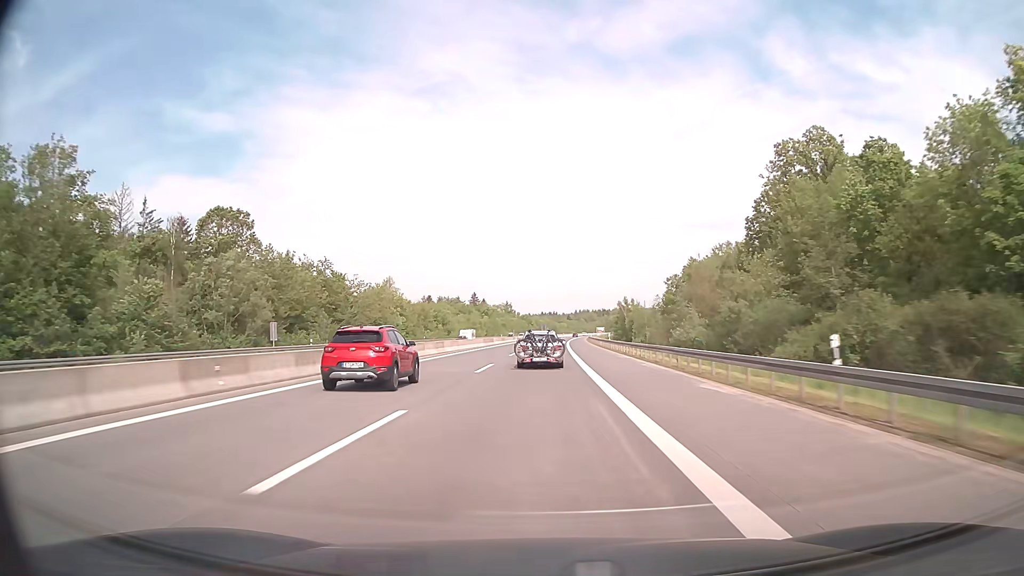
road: motorway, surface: asphalt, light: Day
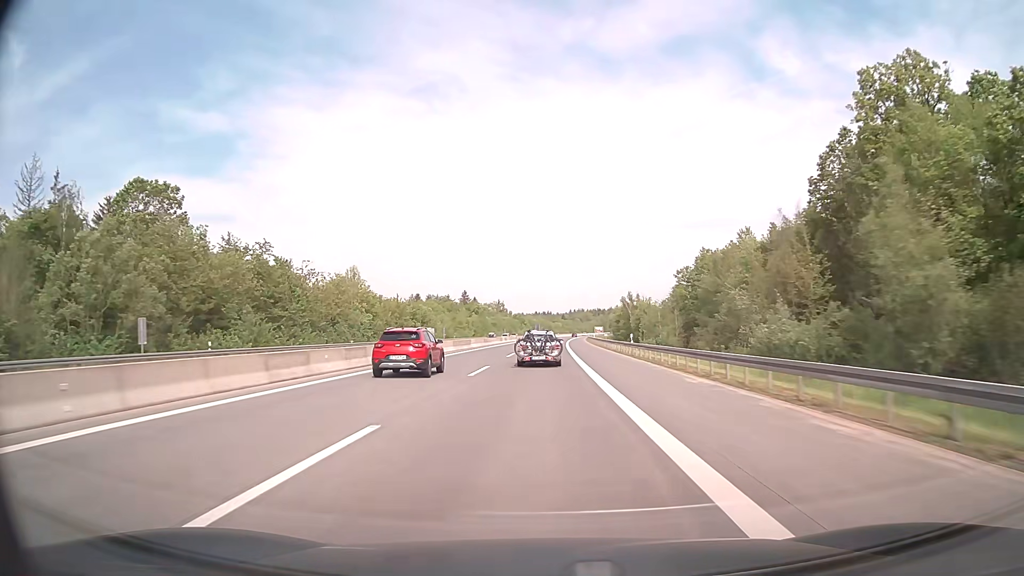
(+0.1, +19.8) m; +1°
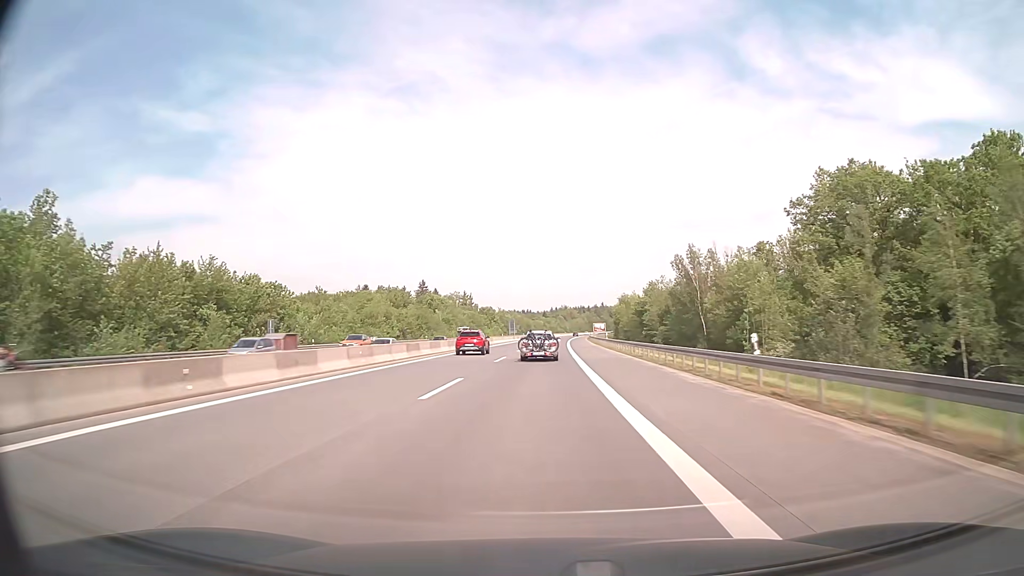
(+1.3, +79.5) m; +2°
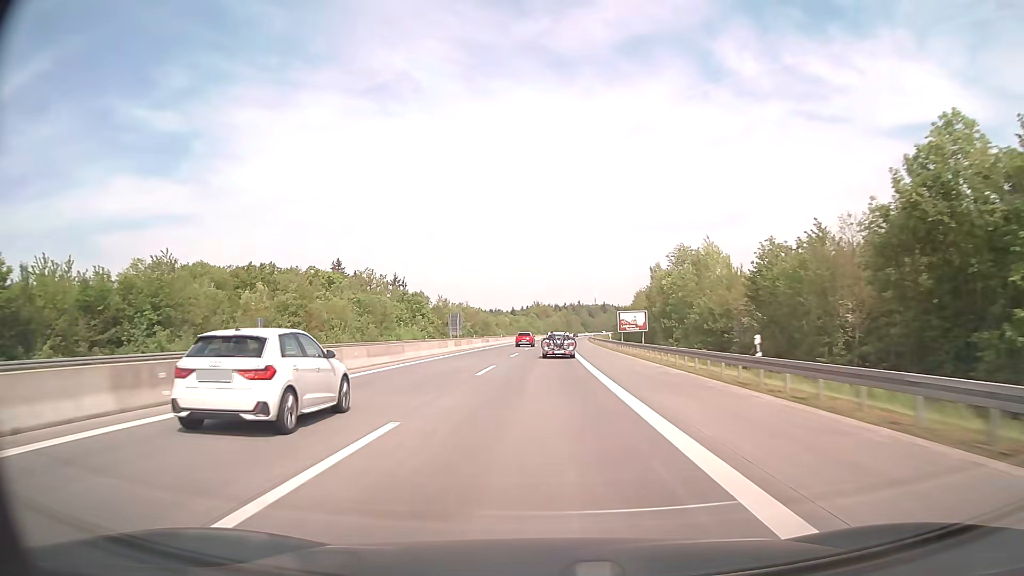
(+1.7, +99.4) m; +2°
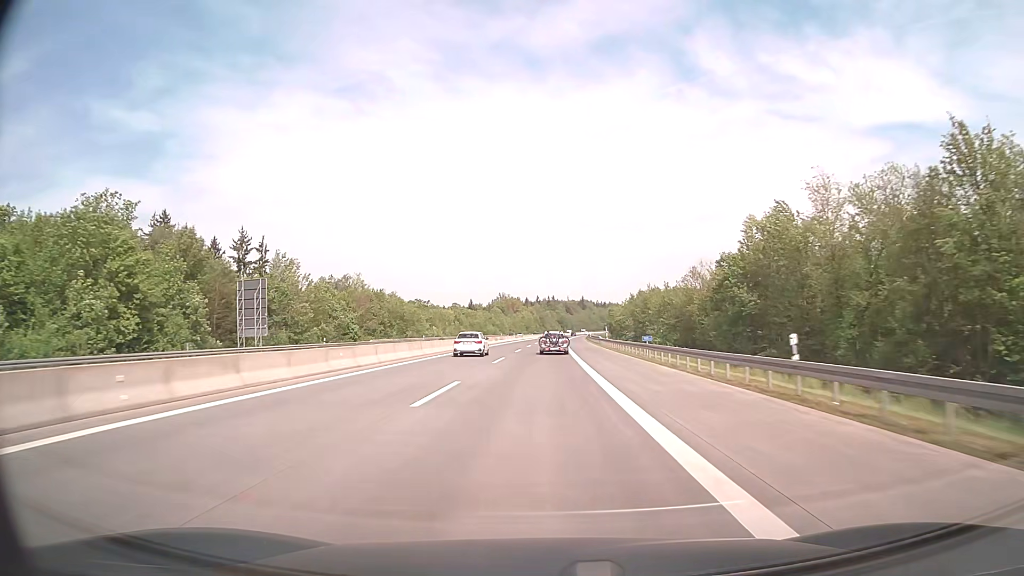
(+2.1, +99.2) m; +2°
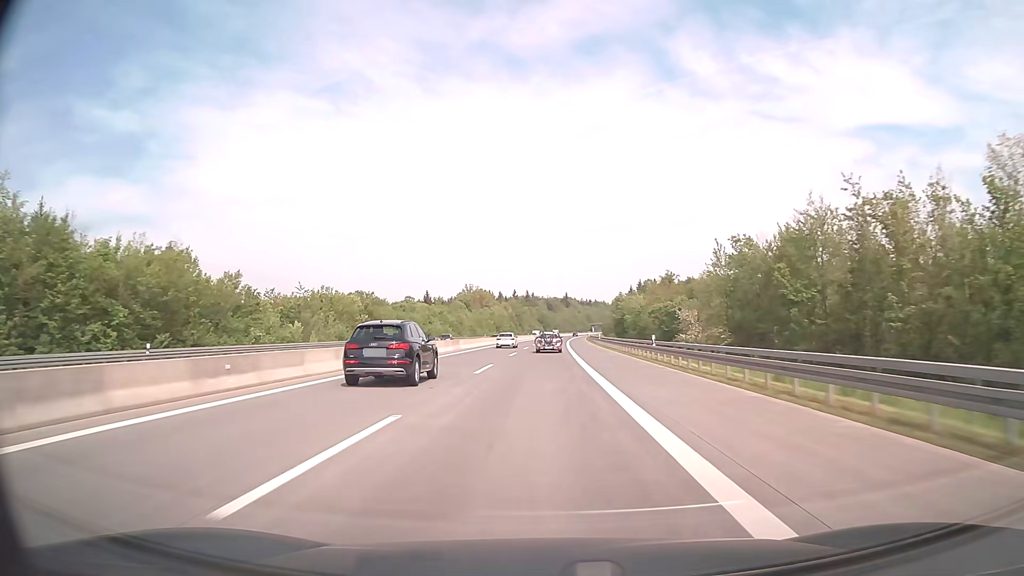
(+1.2, +79.3) m; +2°
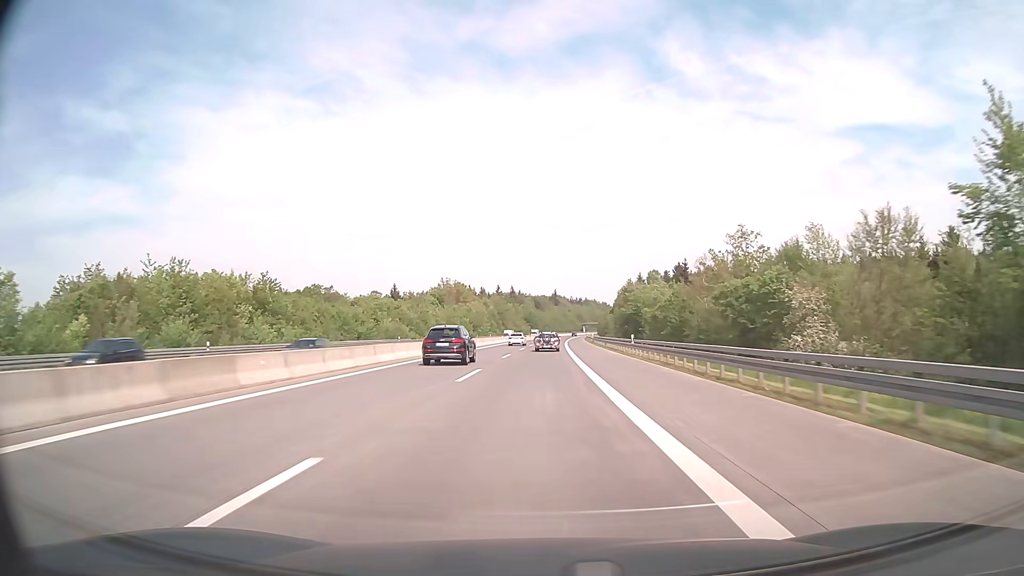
(+0.3, +39.6) m; +1°
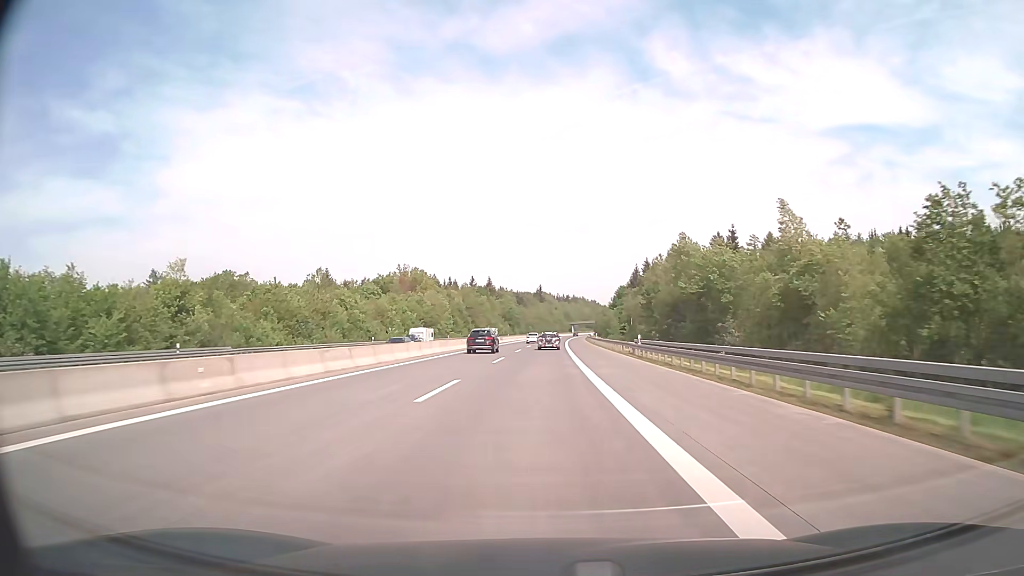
(+0.7, +59.5) m; +1°
(0, +10) (0, +20) (0, +30) (0, +40) (0, +50) (+1, +60) (+1, +70) (+1, +80) (+1, +90) (+2, +100) m
